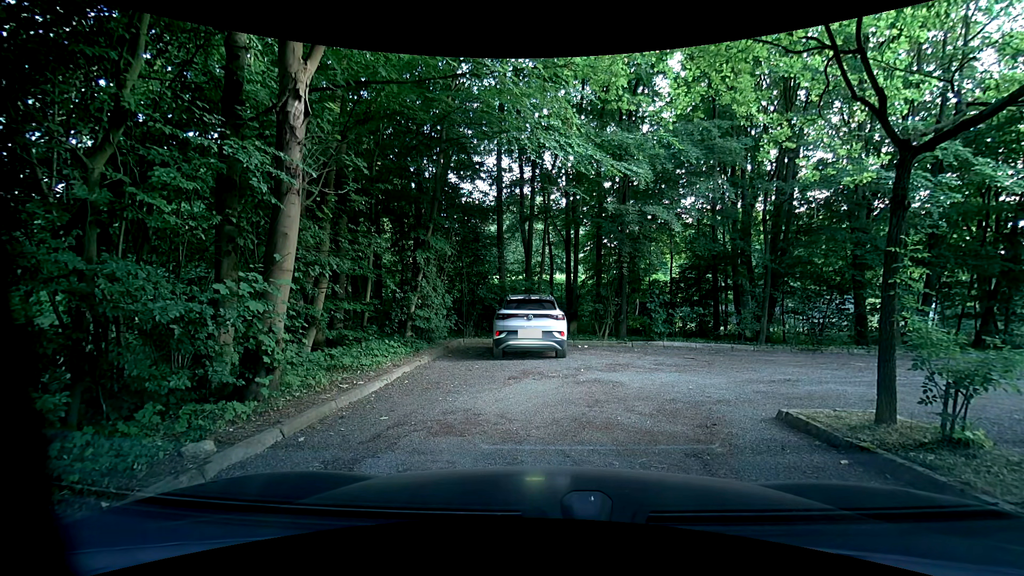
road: residential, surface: asphalt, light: Day
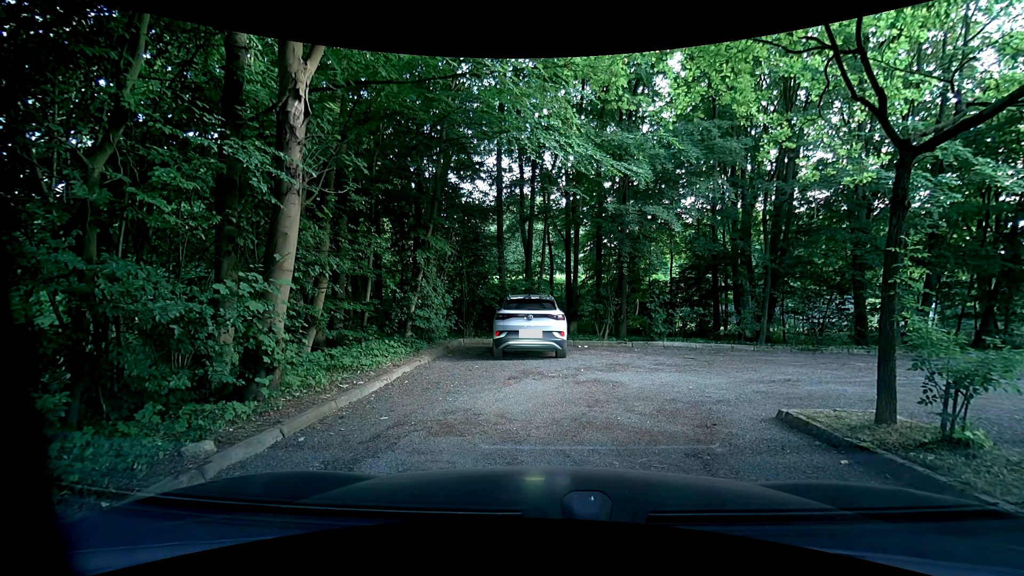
(0.0, 0.0) m; 0°
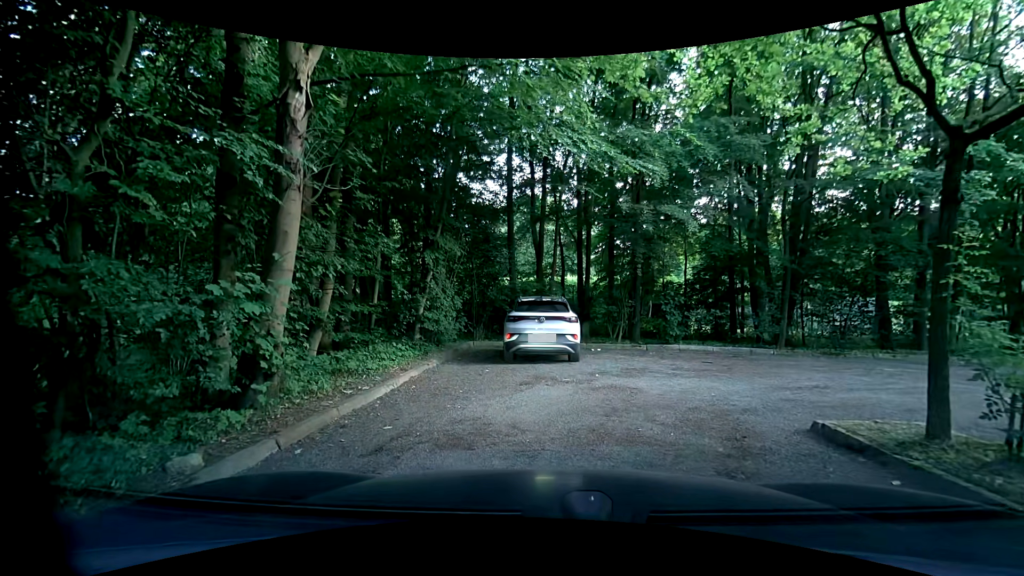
(0.0, +0.4) m; 0°
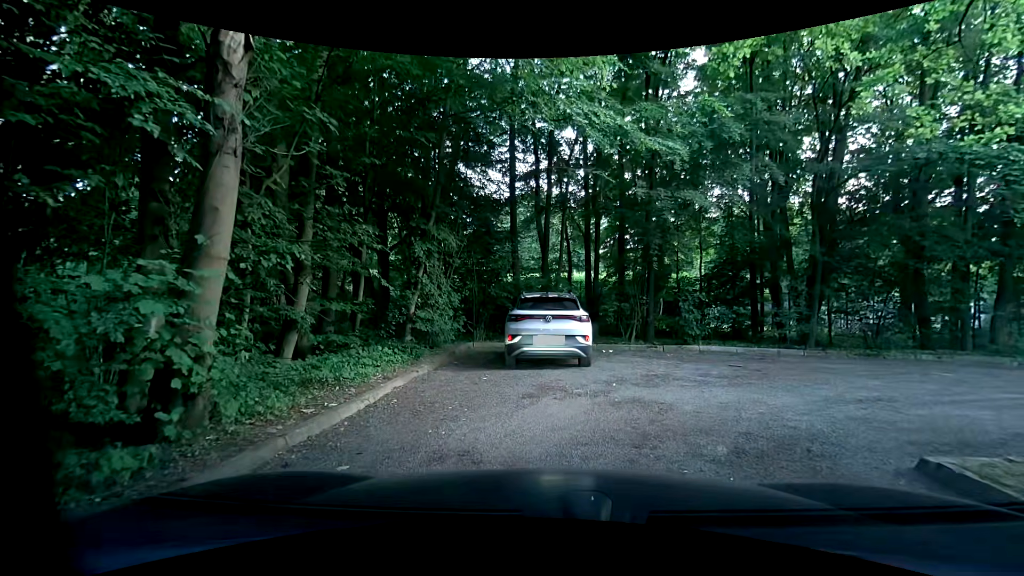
(0.0, +1.5) m; 0°
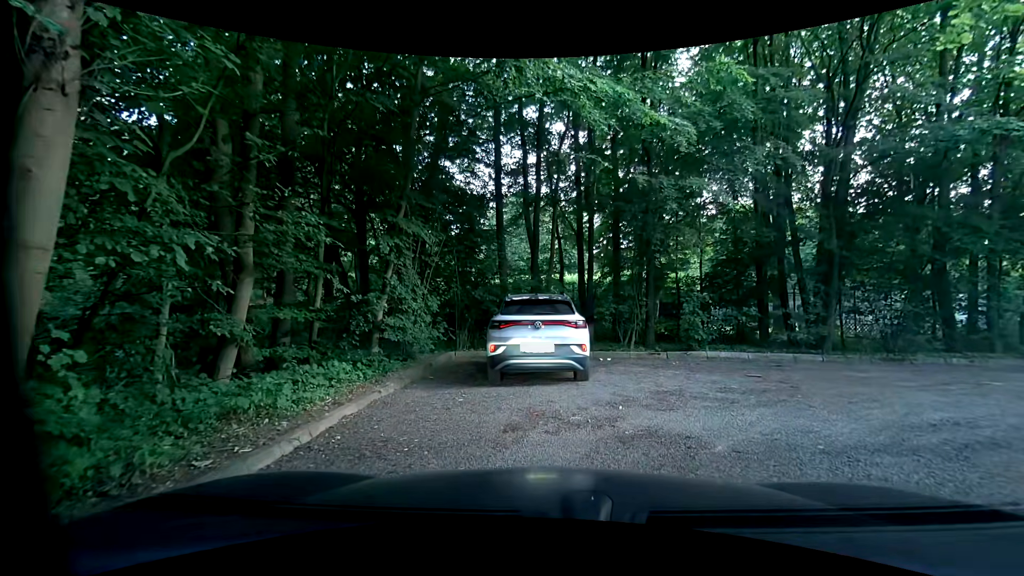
(0.0, +1.6) m; 0°
